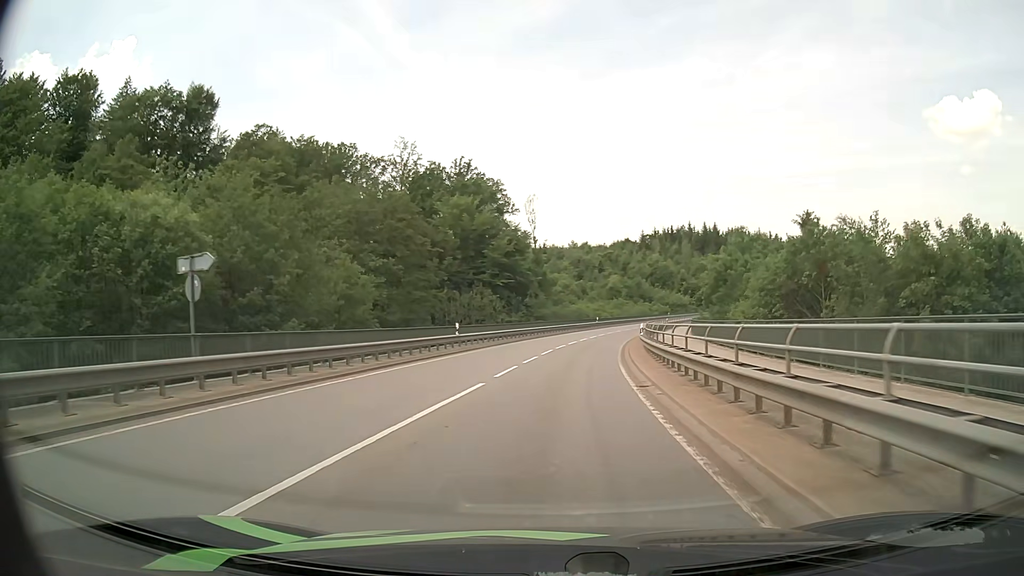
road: secondary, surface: asphalt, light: Day
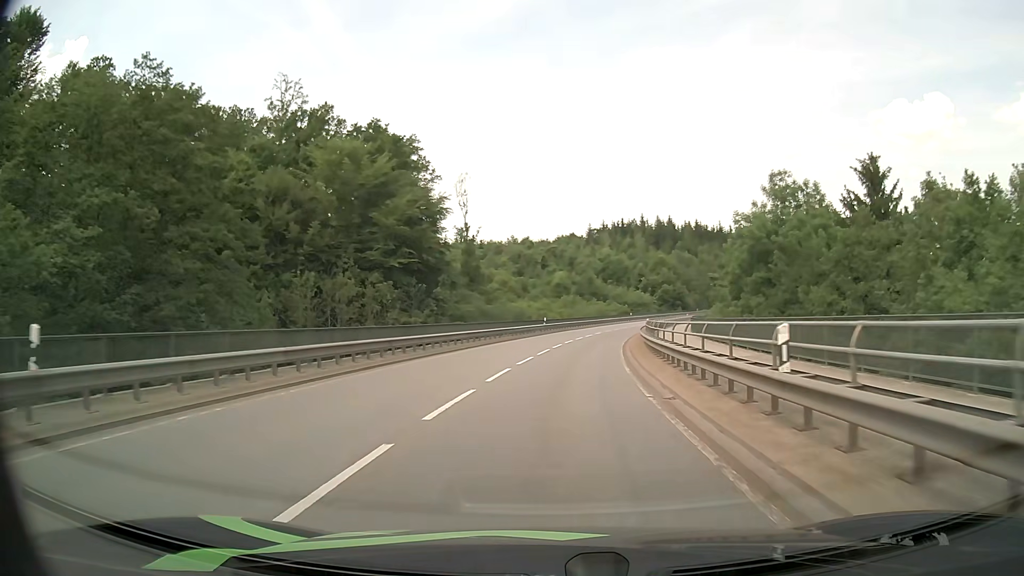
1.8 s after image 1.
(+1.1, +26.1) m; +5°
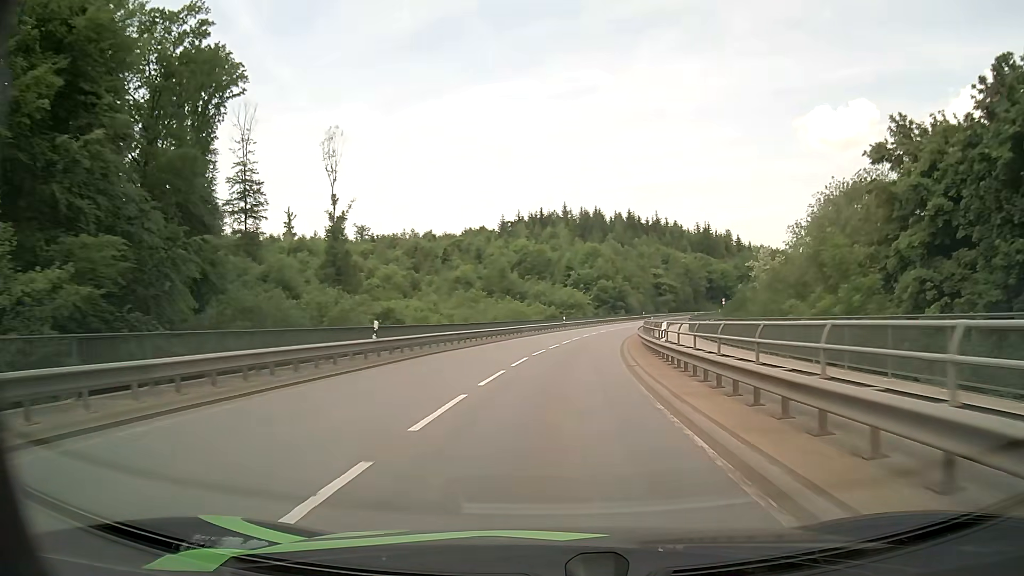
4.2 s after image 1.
(+2.3, +36.9) m; +7°
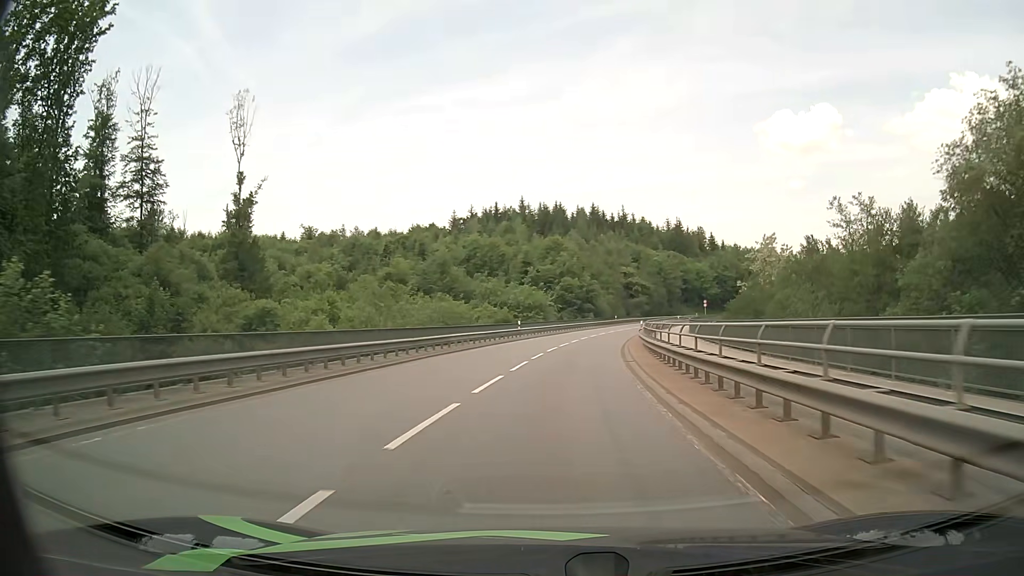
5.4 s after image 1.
(+0.6, +19.1) m; +4°
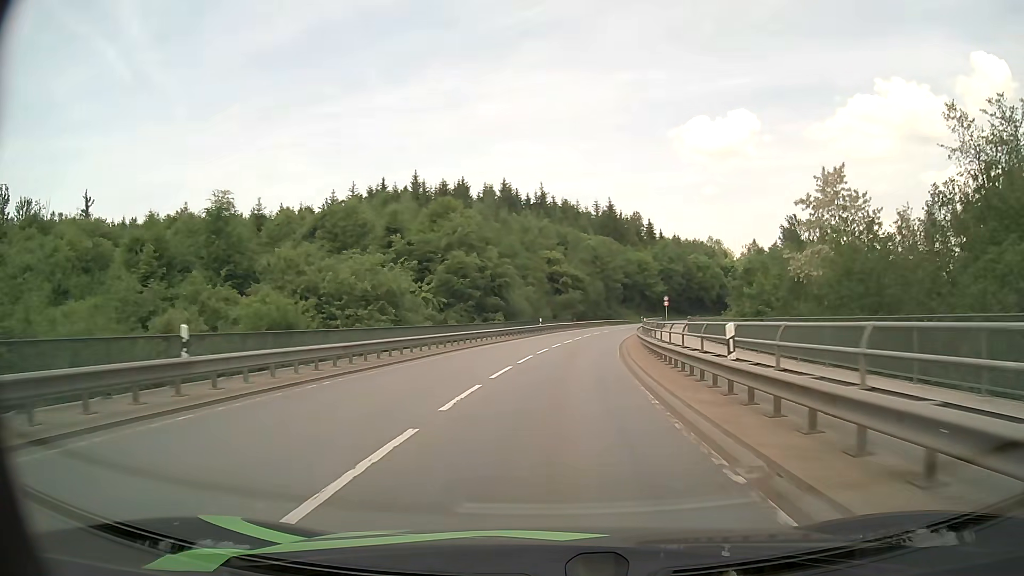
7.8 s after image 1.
(+2.4, +38.6) m; +7°
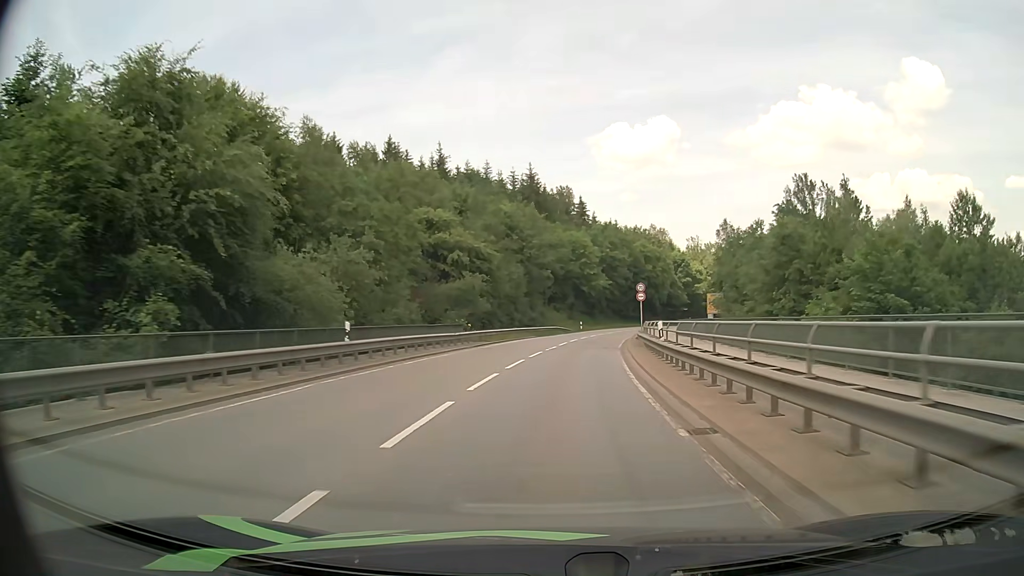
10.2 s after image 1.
(+2.5, +38.9) m; +7°
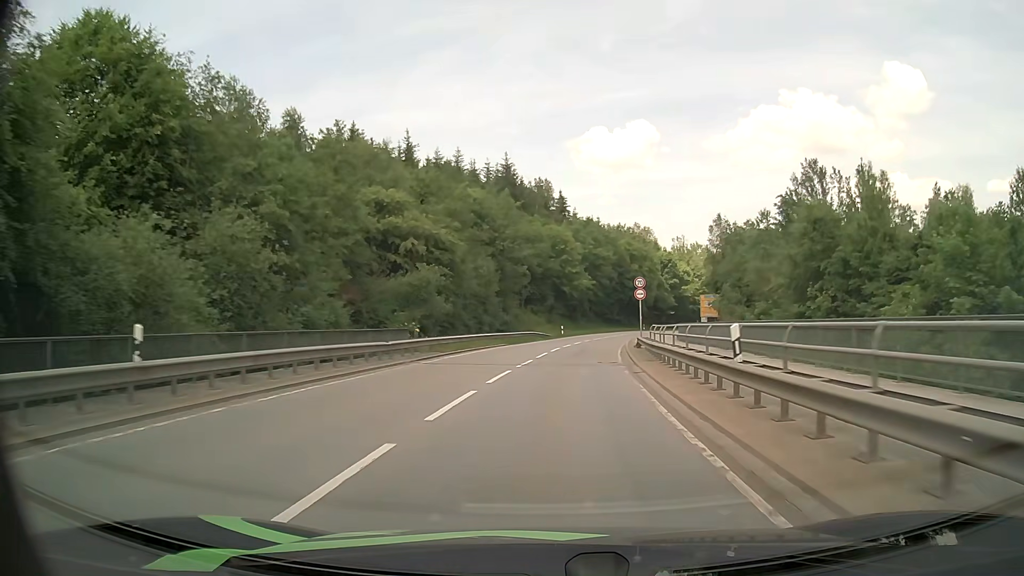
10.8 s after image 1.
(+0.2, +9.8) m; +2°
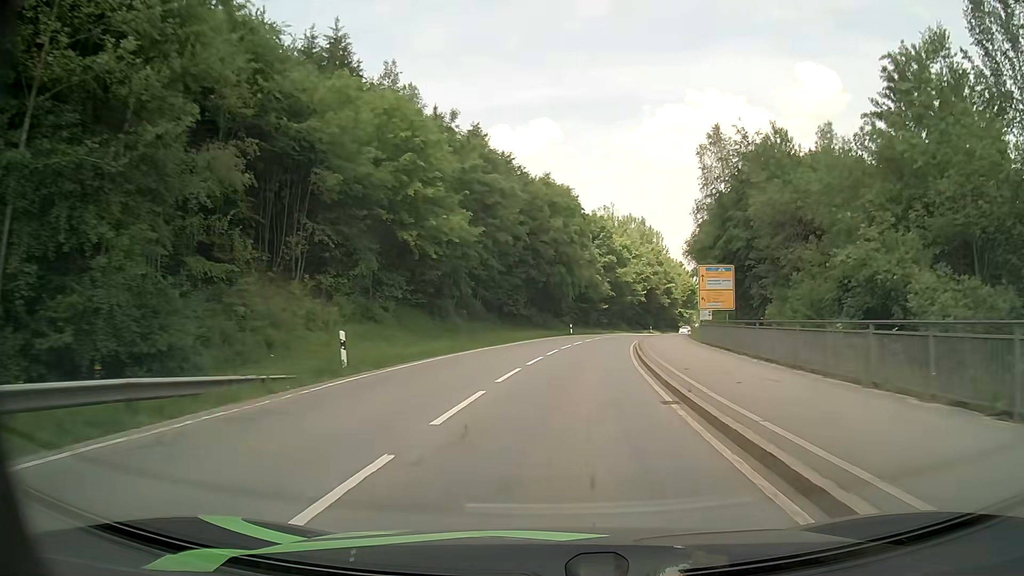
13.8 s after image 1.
(+3.8, +48.0) m; +9°
(0, +10) (+1, +20) (+2, +30) (+3, +40) (+5, +50) (+7, +60) (+9, +69) (+11, +79) (+14, +88) (+18, +98) m
